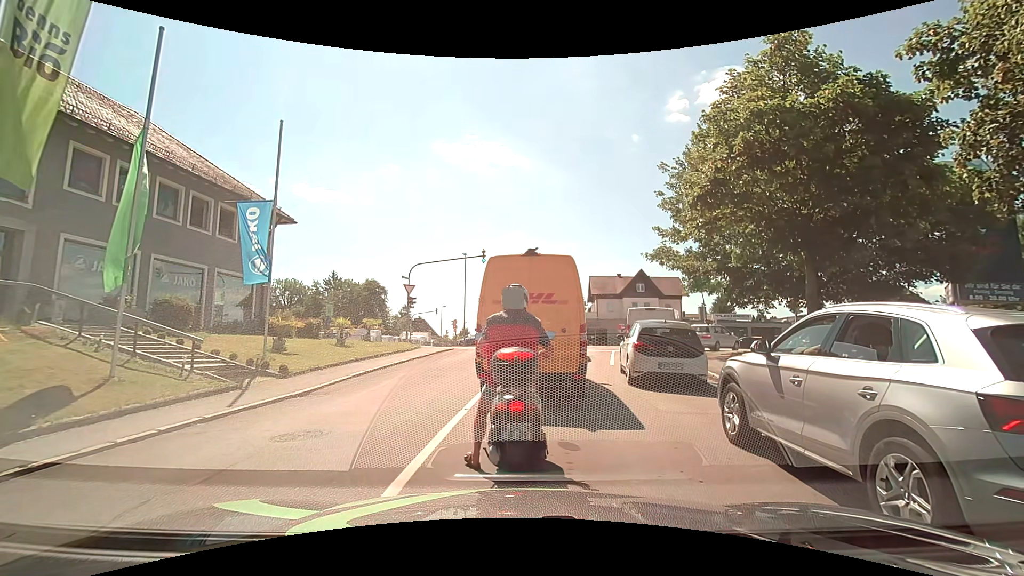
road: residential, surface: asphalt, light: Day
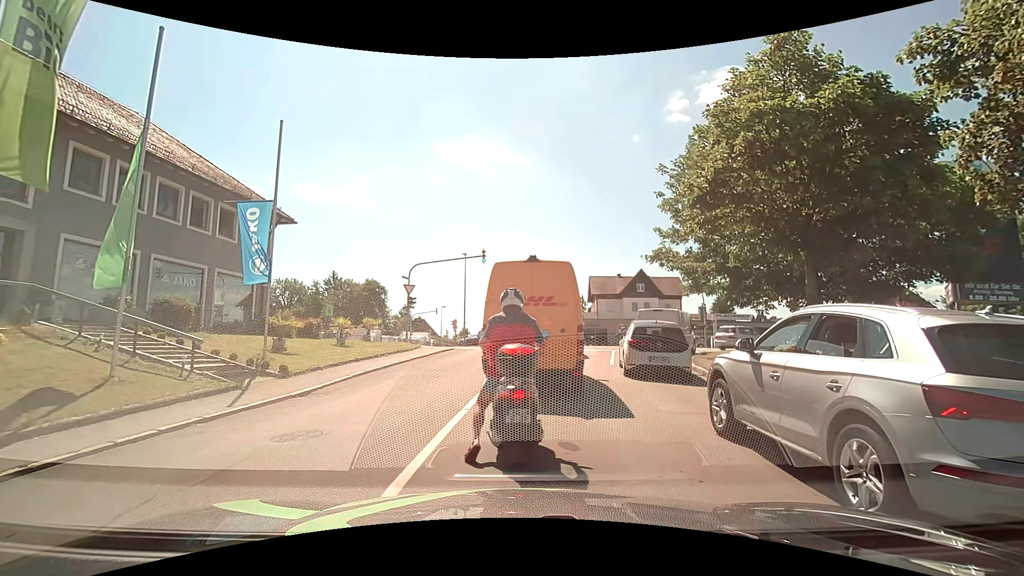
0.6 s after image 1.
(0.0, 0.0) m; 0°
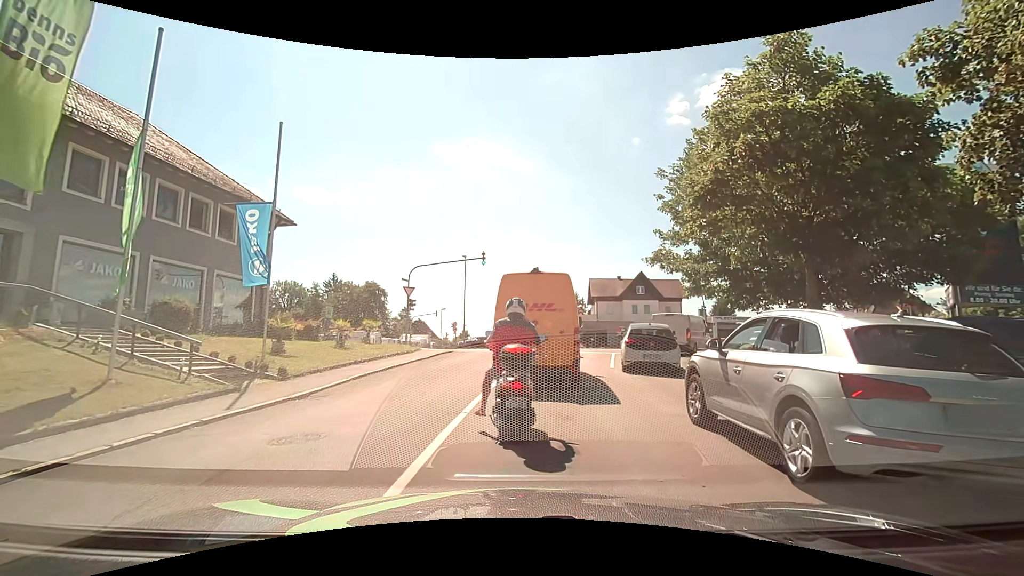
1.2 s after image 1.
(0.0, 0.0) m; 0°
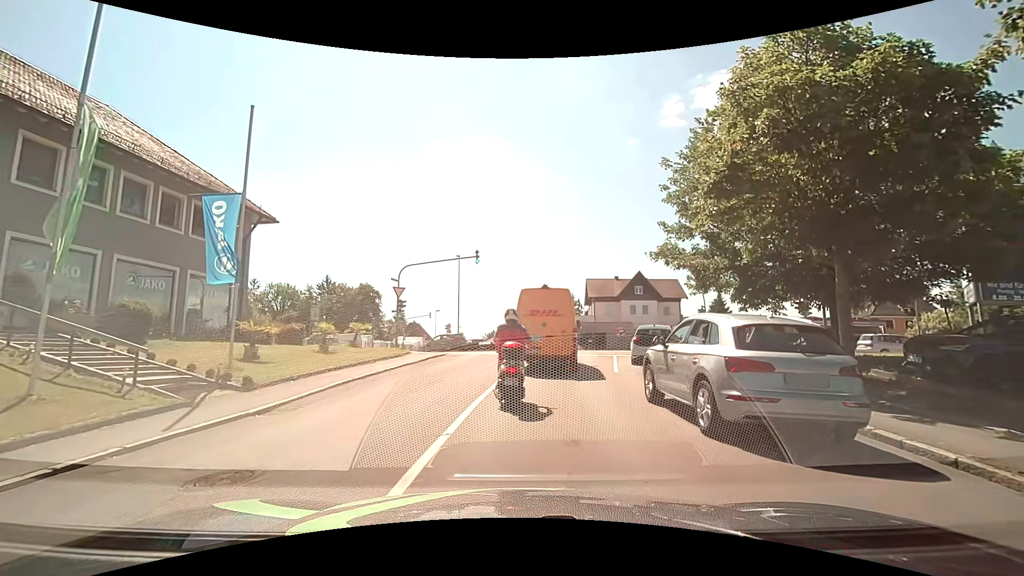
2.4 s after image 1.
(0.0, +1.7) m; +1°
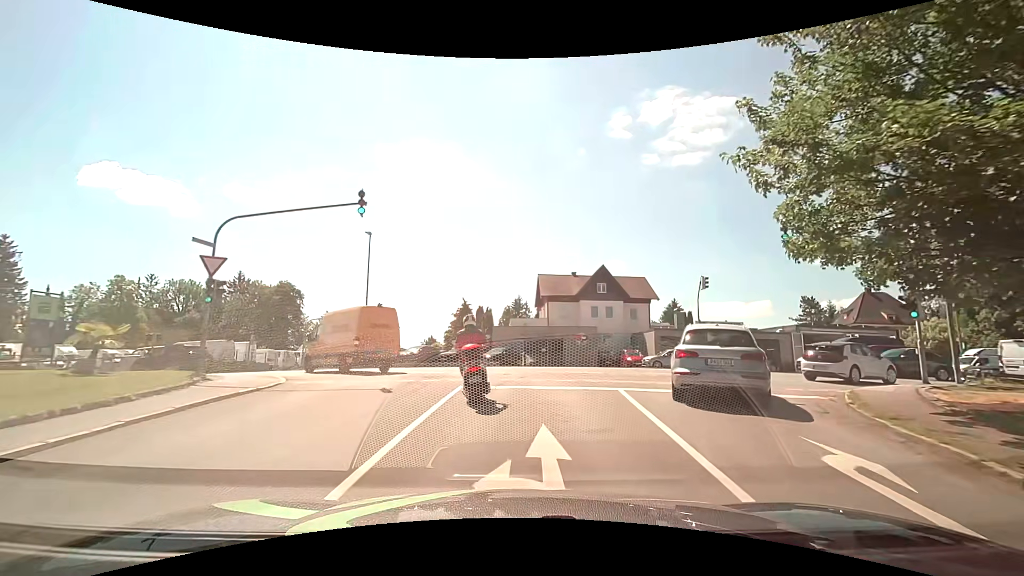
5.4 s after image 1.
(+0.8, +14.2) m; +7°
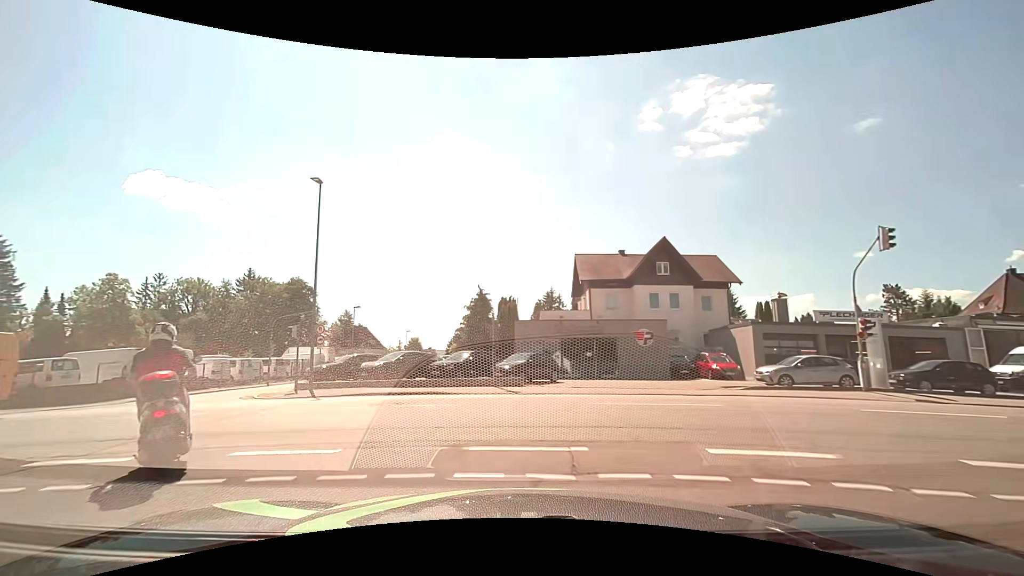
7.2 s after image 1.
(0.0, +14.0) m; -3°
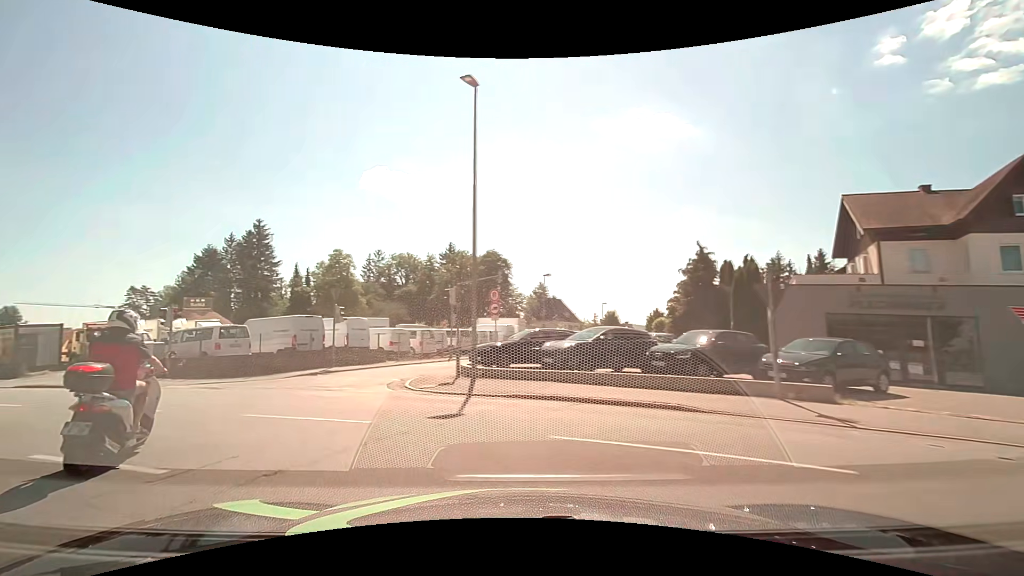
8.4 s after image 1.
(-1.7, +8.8) m; -23°
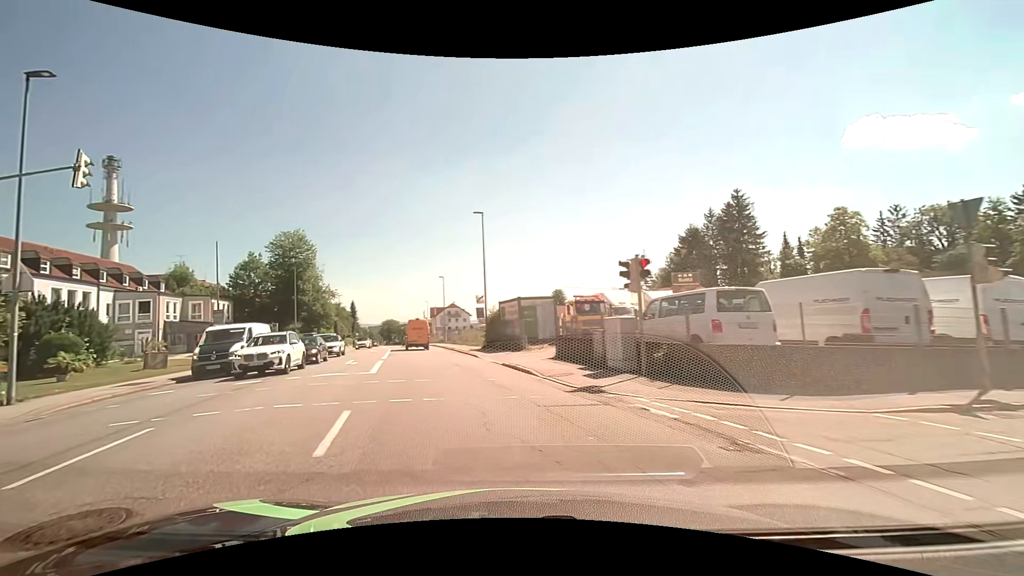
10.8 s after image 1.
(-5.6, +11.9) m; -52°
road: tertiary
(-1, +10) (-3, +20) (-6, +29) (-8, +39) (-11, +49) (-13, +59) (-15, +68) (-18, +78) (-20, +88) (-22, +97) m
